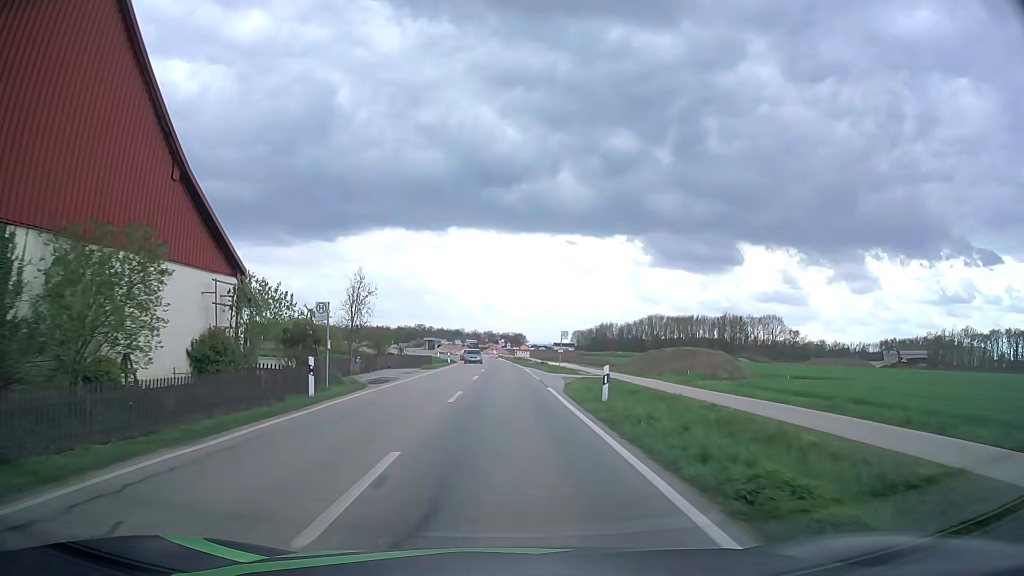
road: service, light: Day
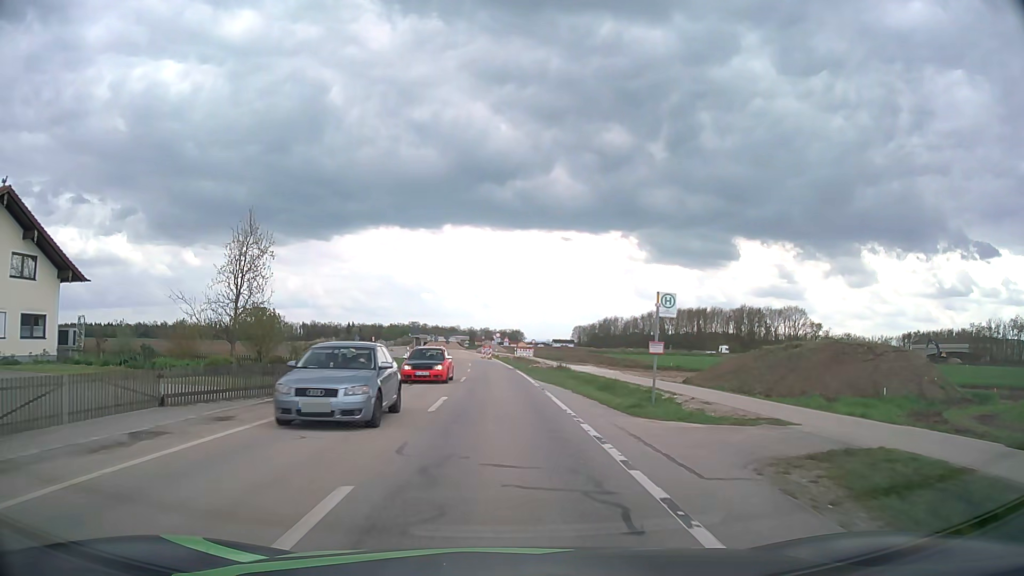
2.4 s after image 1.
(0.0, +27.3) m; 0°
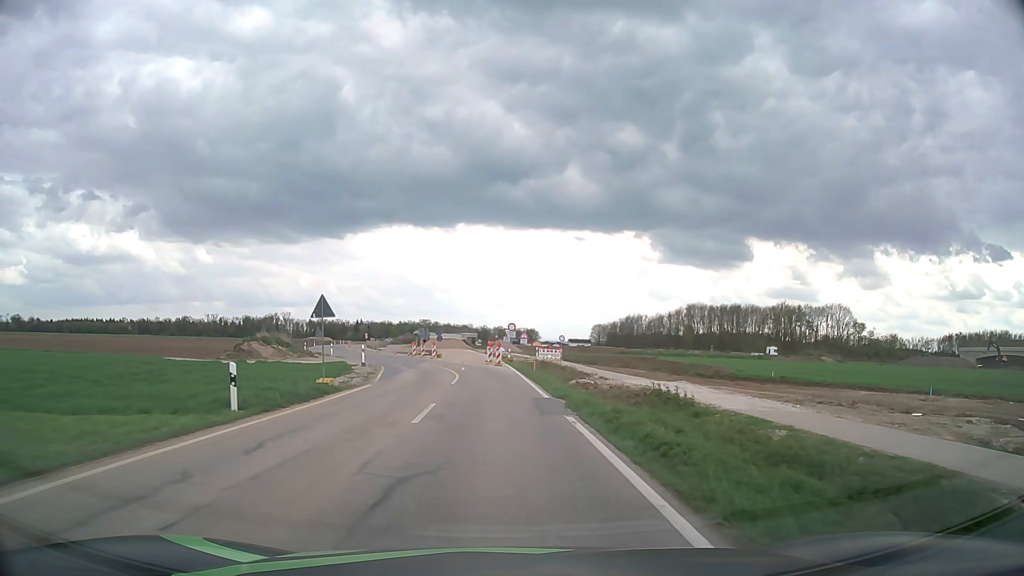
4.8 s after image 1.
(-0.2, +27.4) m; -1°
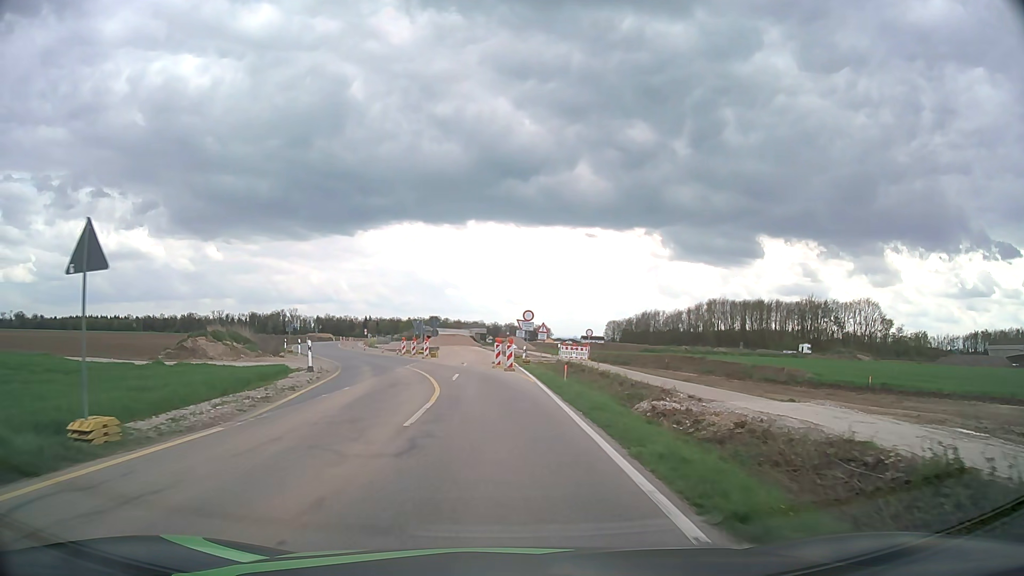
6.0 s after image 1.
(-0.1, +13.6) m; -1°
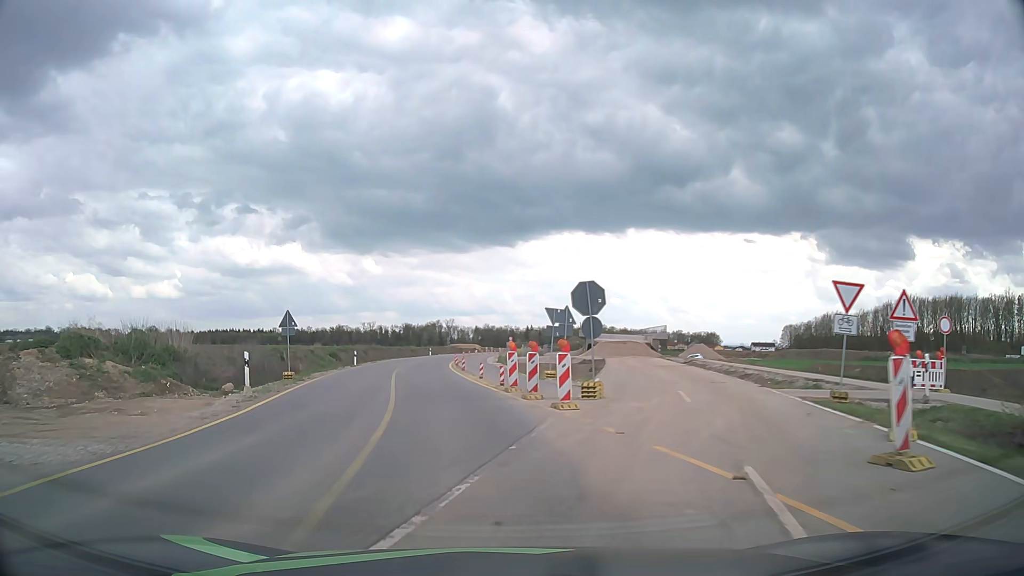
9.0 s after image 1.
(-2.7, +32.1) m; -14°
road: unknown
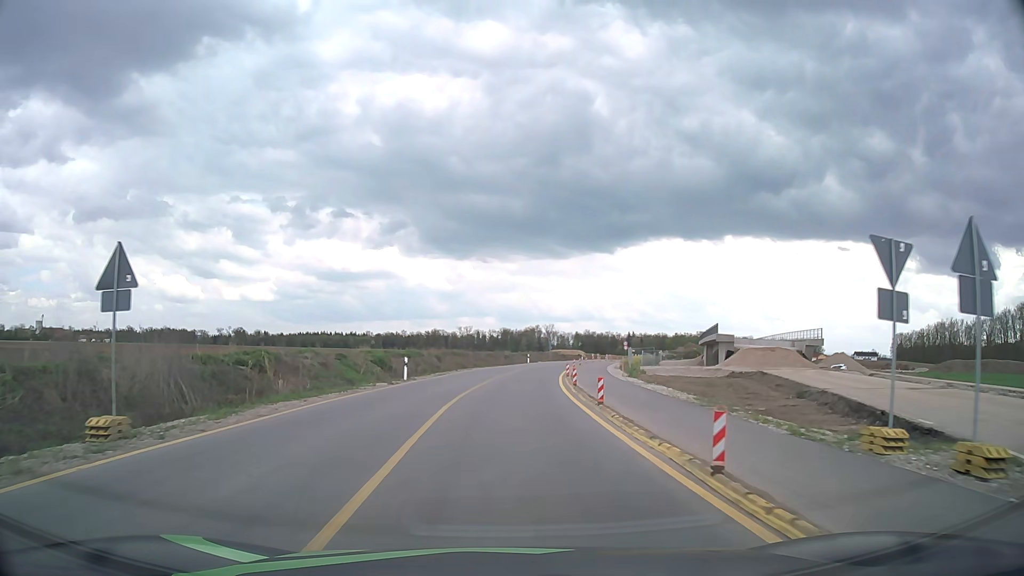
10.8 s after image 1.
(-2.0, +20.1) m; -9°
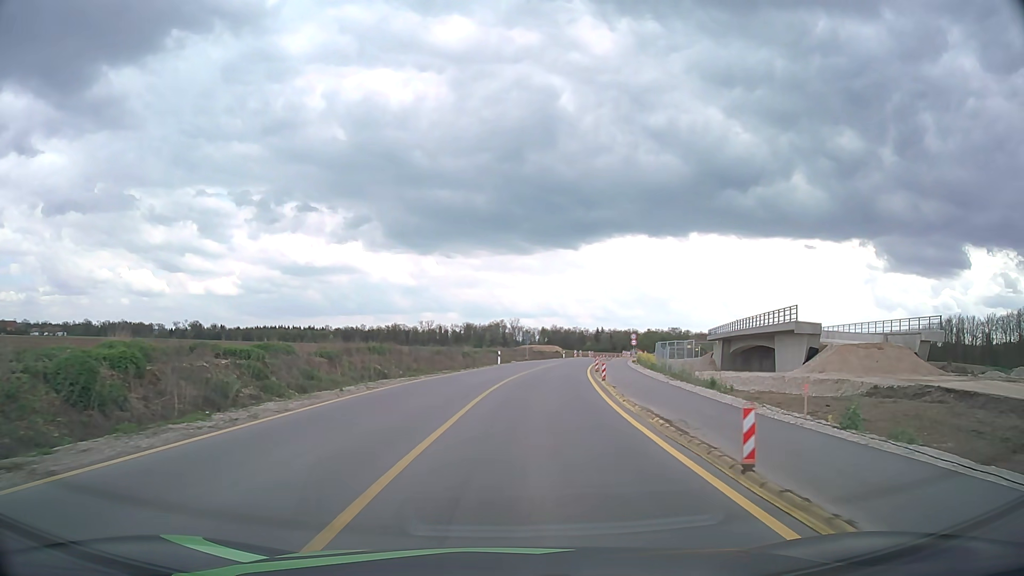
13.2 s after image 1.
(+0.2, +28.1) m; +3°
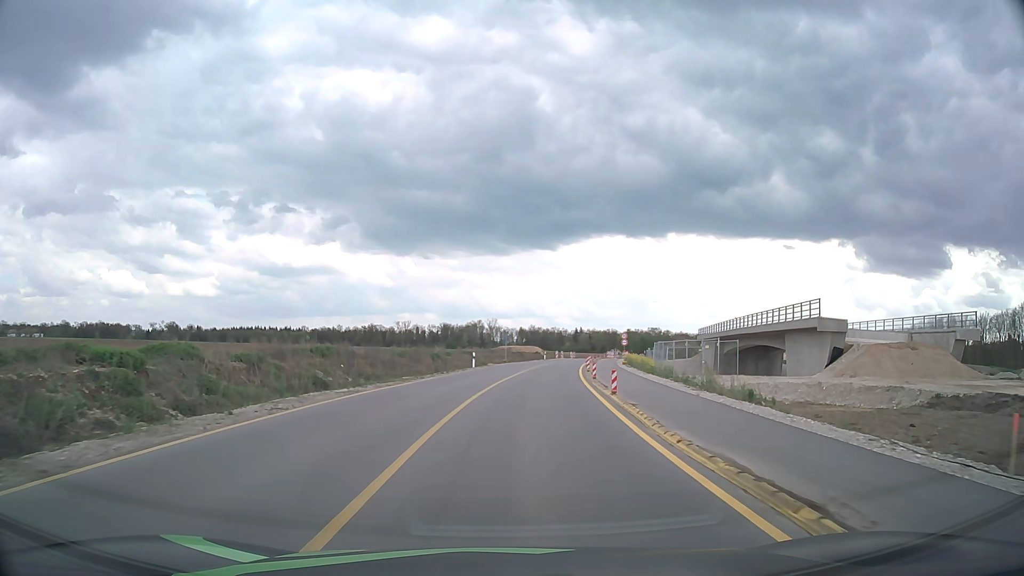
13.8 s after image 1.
(+0.1, +7.1) m; +2°
(0, +10) (+1, +20) (+1, +30) (+2, +40) (+4, +50) (+5, +60) (+6, +70) (+8, +79) (+10, +89) (+12, +99) m
